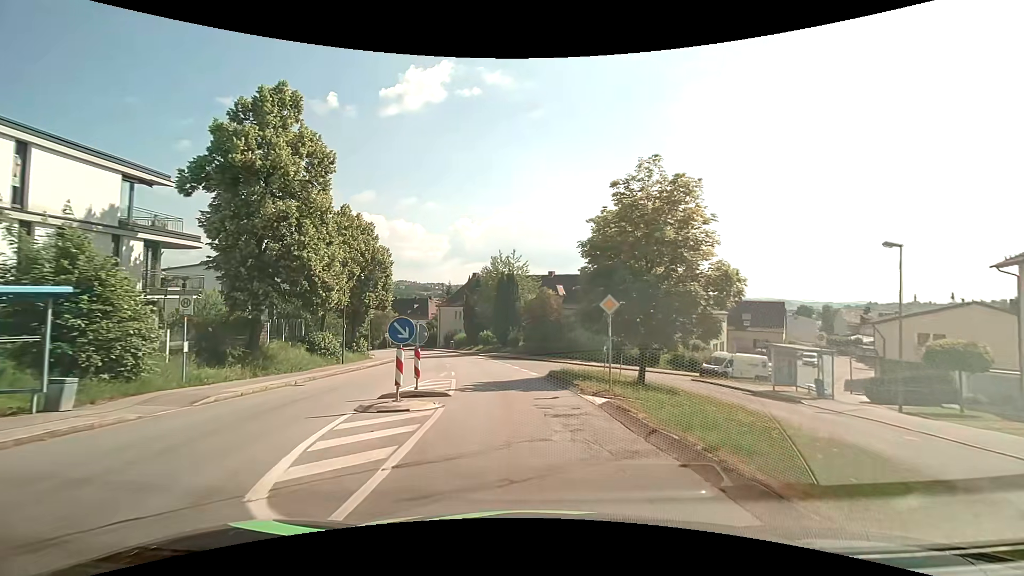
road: residential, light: Day
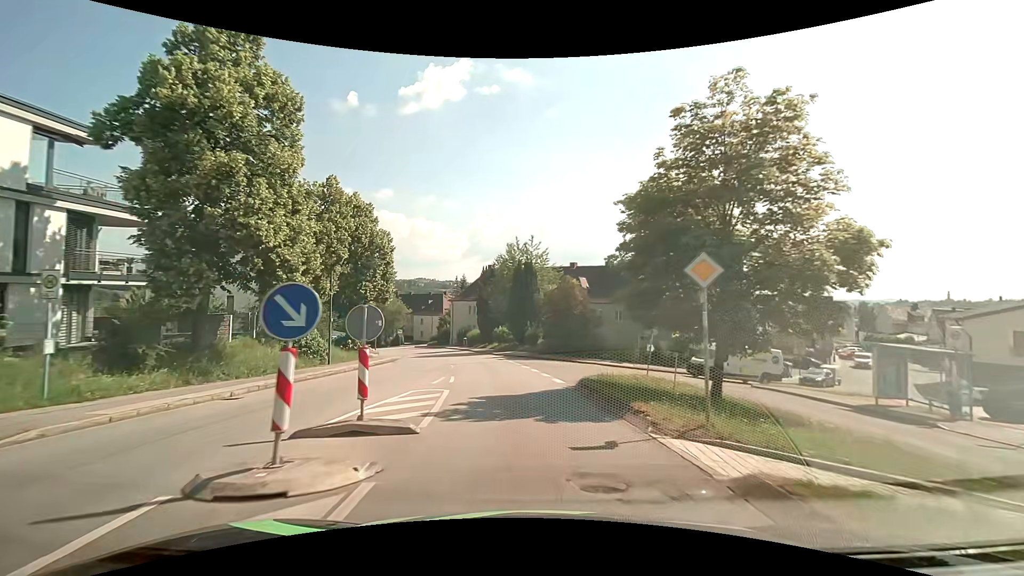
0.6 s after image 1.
(-0.1, +5.9) m; -2°
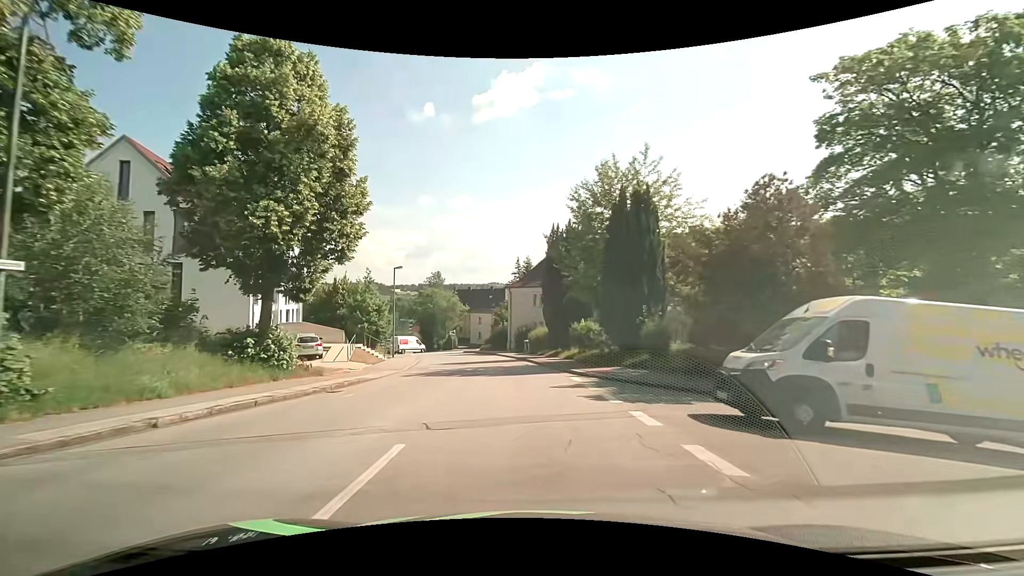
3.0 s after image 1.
(-2.0, +22.8) m; -9°
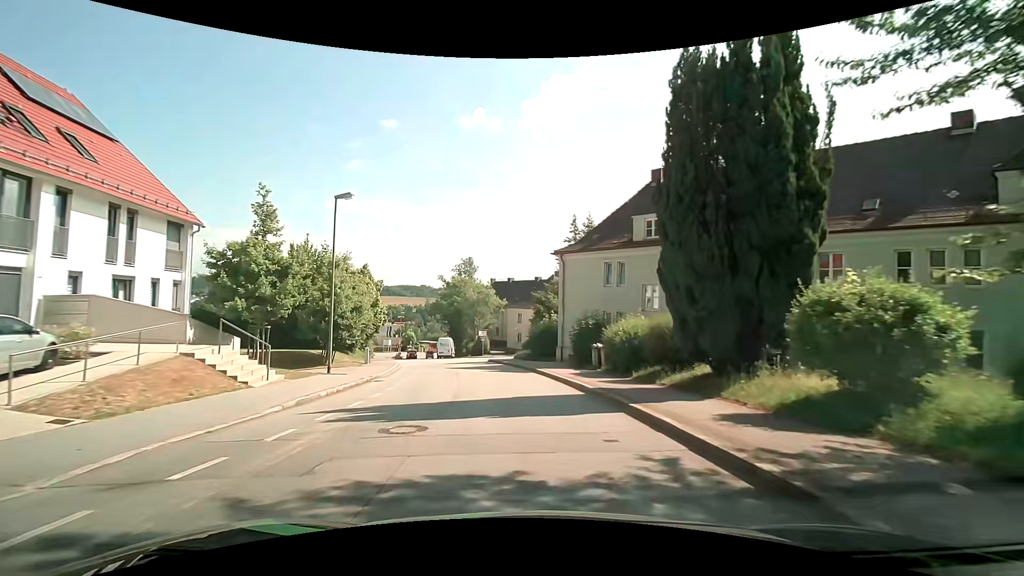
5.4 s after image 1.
(-1.1, +22.4) m; -5°
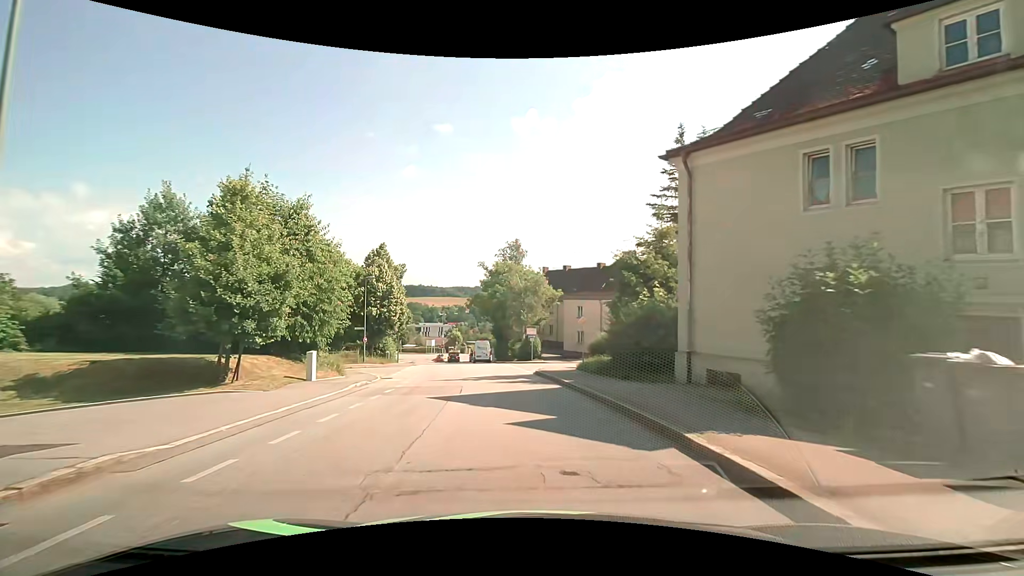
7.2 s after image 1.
(-0.8, +16.2) m; -6°
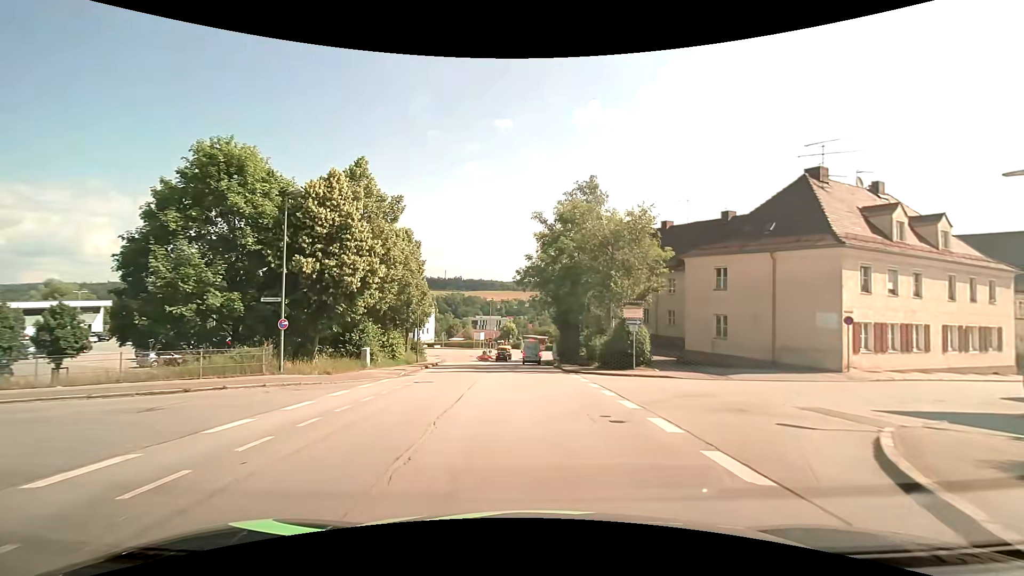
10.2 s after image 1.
(-2.0, +24.7) m; -7°
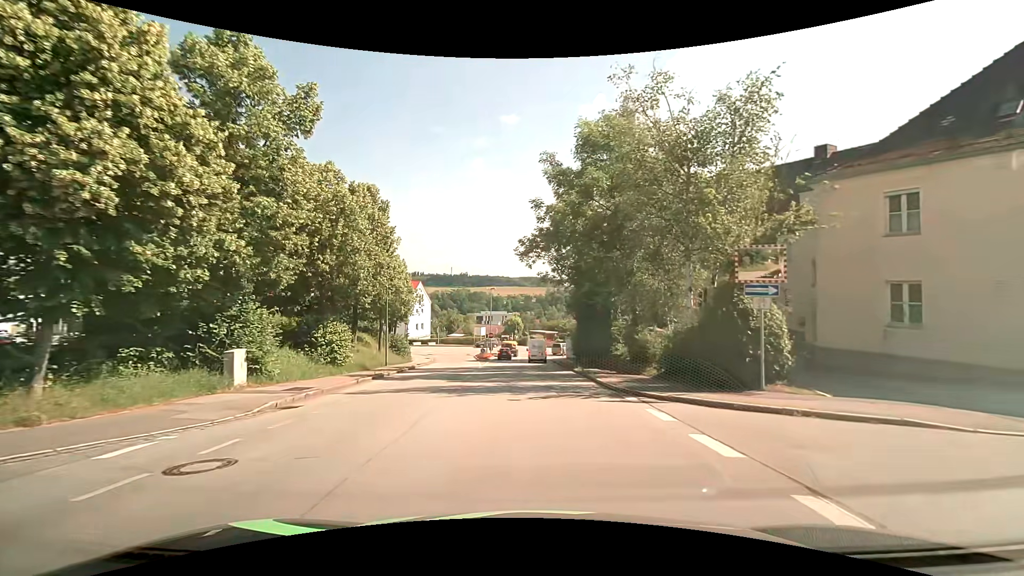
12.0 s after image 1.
(-0.1, +13.7) m; -1°
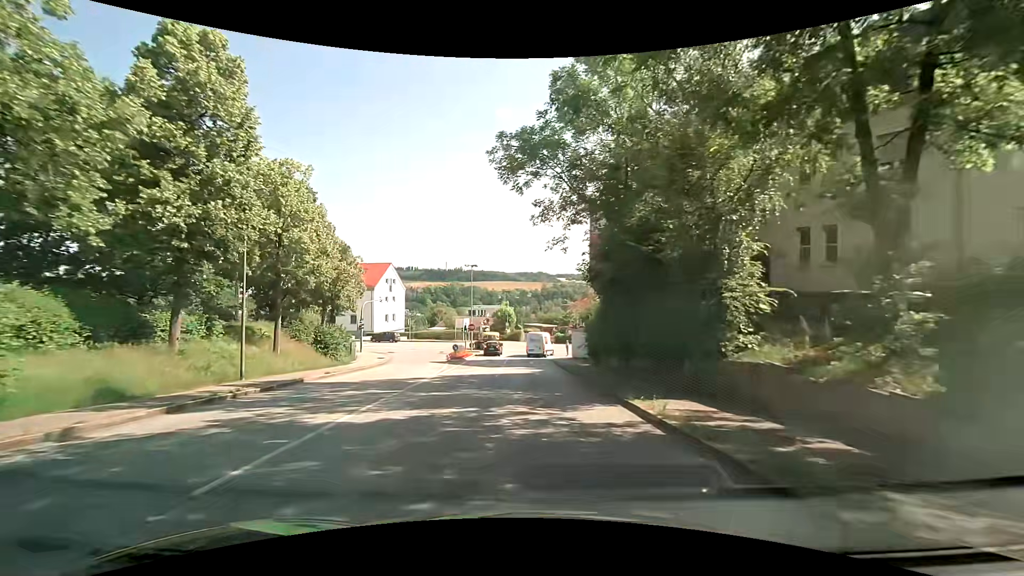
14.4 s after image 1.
(+0.2, +18.7) m; 0°
(0, +10) (0, +20) (0, +30) (0, +40) (0, +50) (+1, +60) (+9, +66) (+18, +69) (+28, +71) (+38, +73) m
